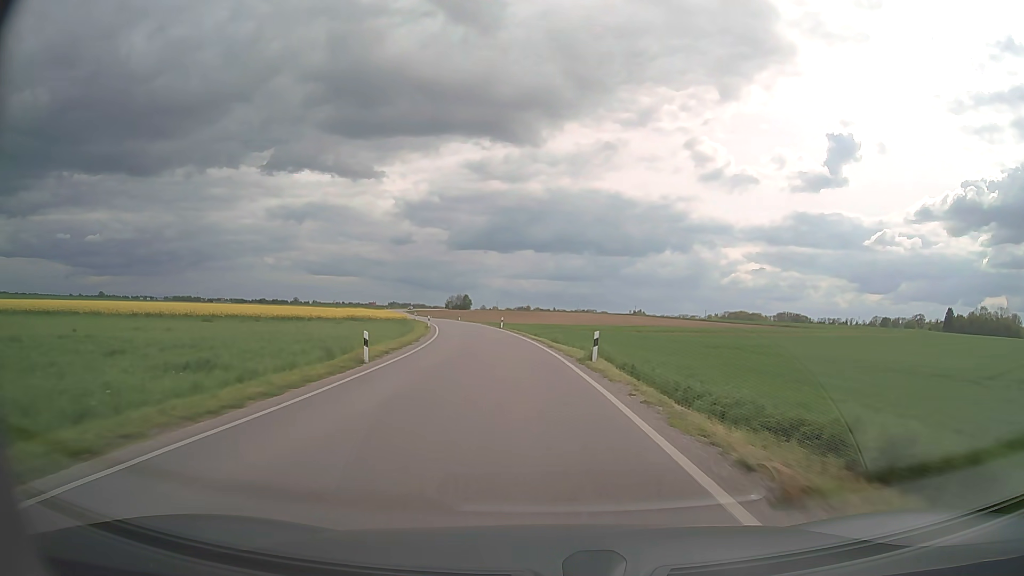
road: secondary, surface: asphalt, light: Day
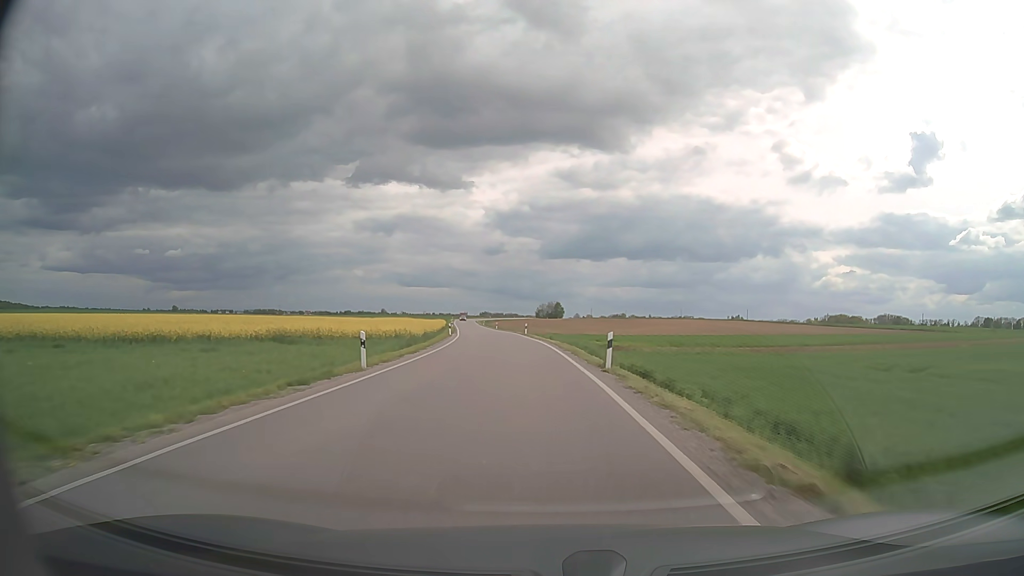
(-3.1, +44.5) m; -8°
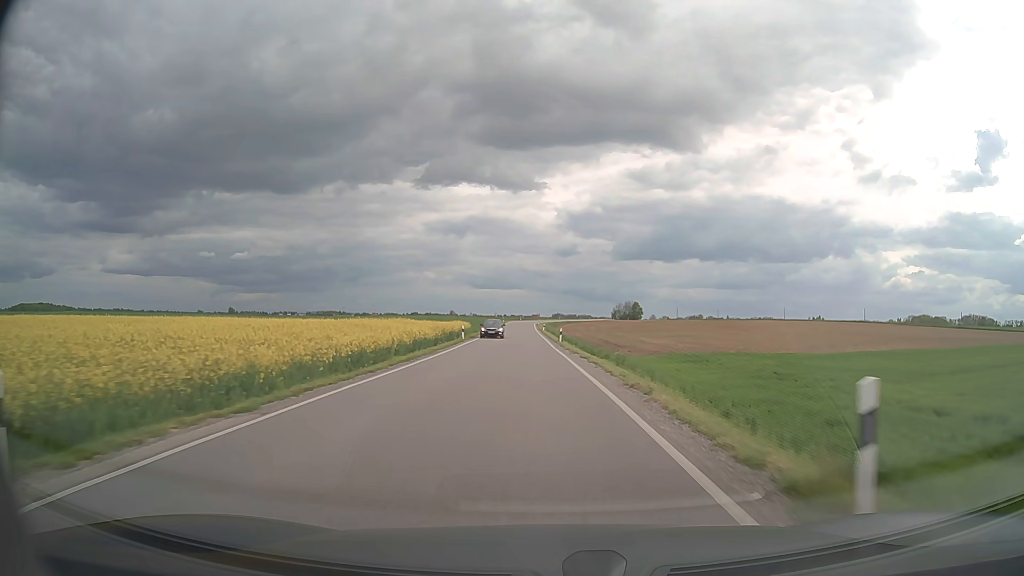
(-3.4, +55.8) m; -6°
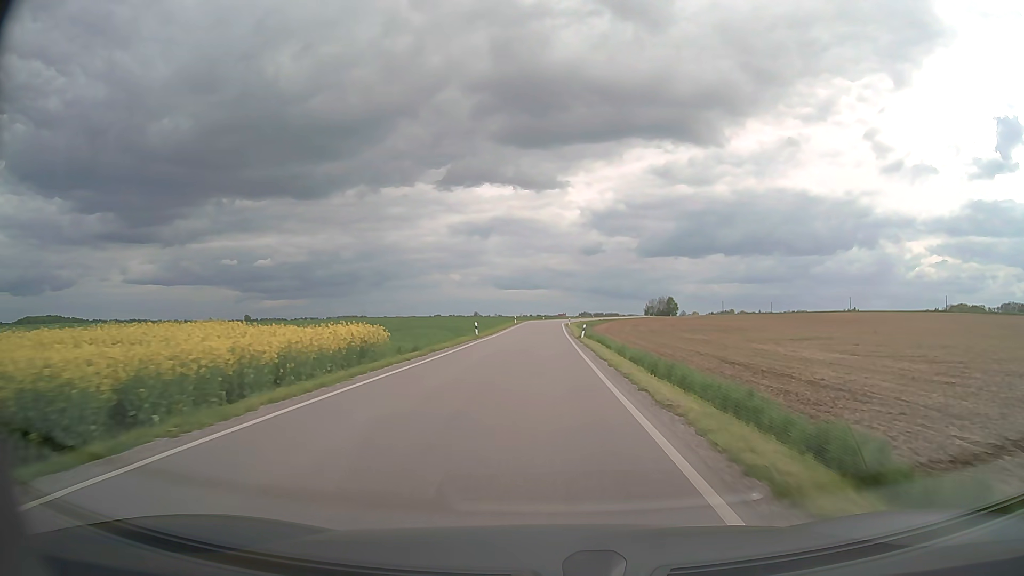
(-0.9, +45.0) m; -2°
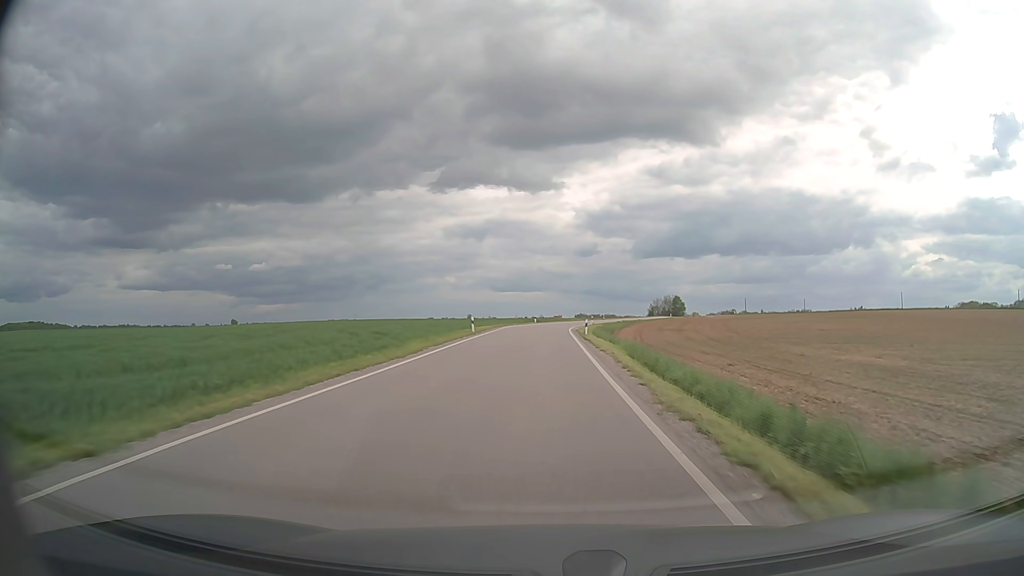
(+0.2, +45.3) m; 0°
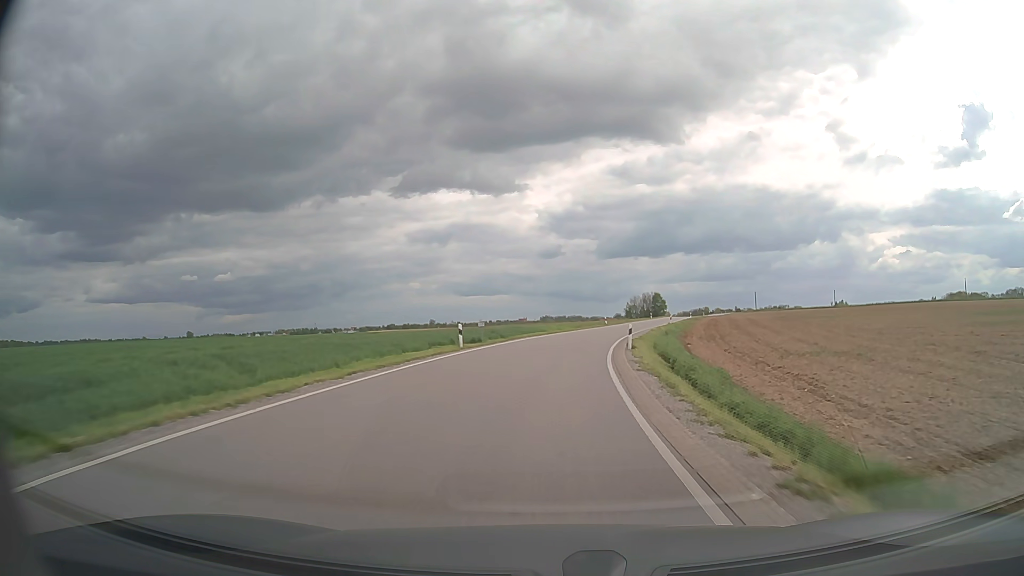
(+0.6, +55.2) m; +3°
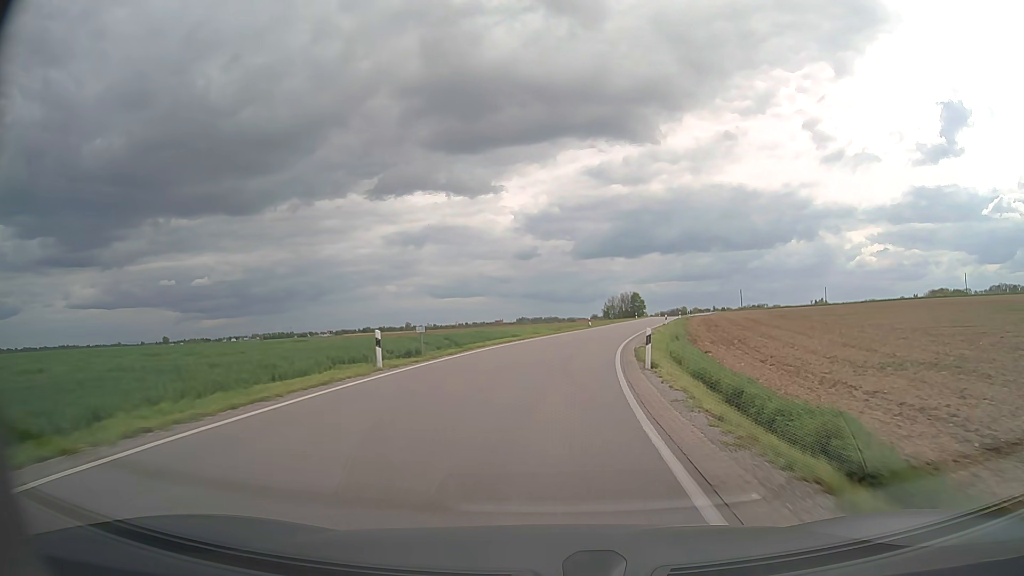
(+0.2, +10.5) m; +2°
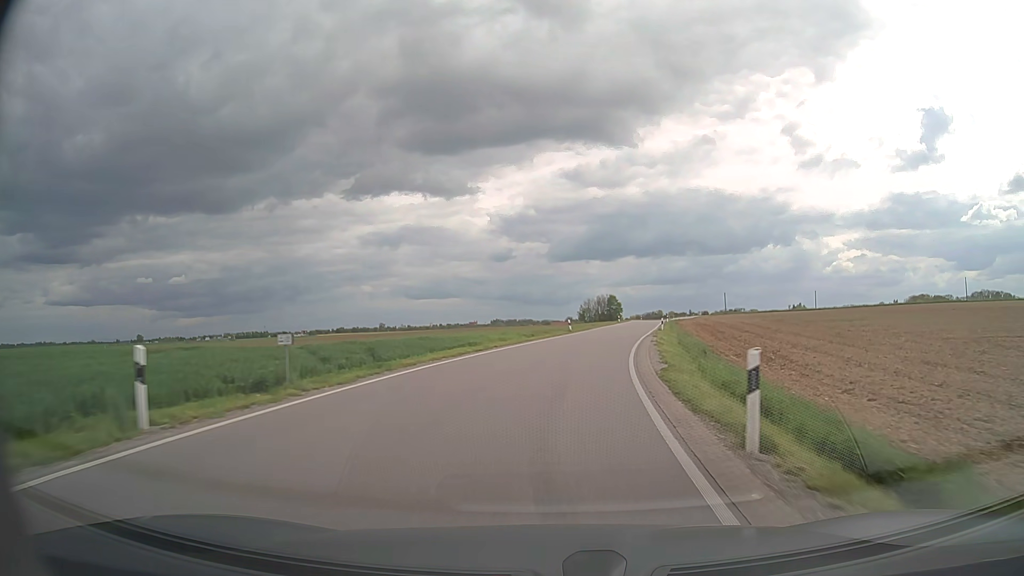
(+0.2, +10.3) m; +2°
(0, +10) (+1, +20) (+2, +30) (+4, +40) (+6, +50) (+8, +59) (+10, +69) (+12, +79) (+13, +89) (+15, +99) m
